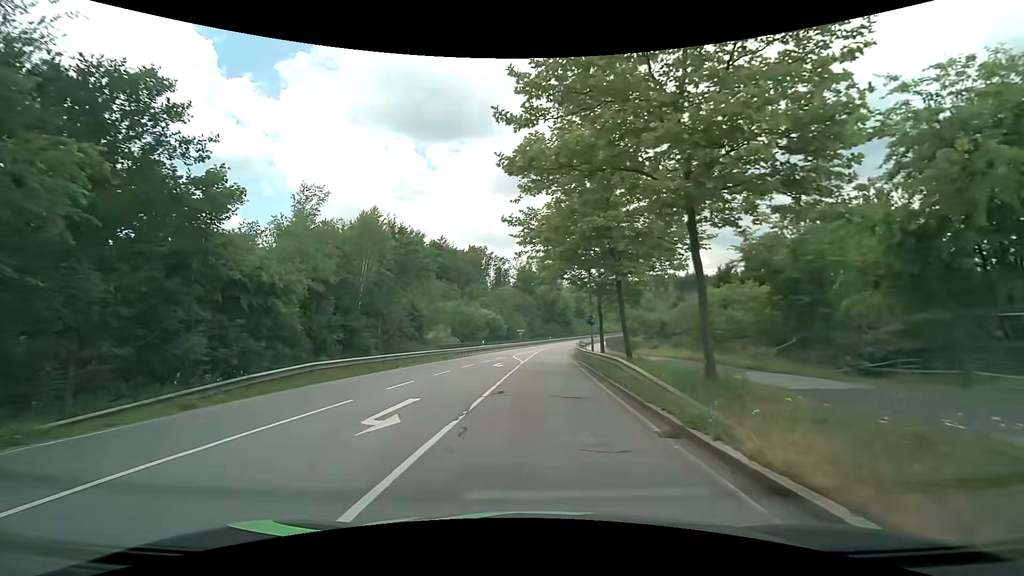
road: secondary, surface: asphalt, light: Day
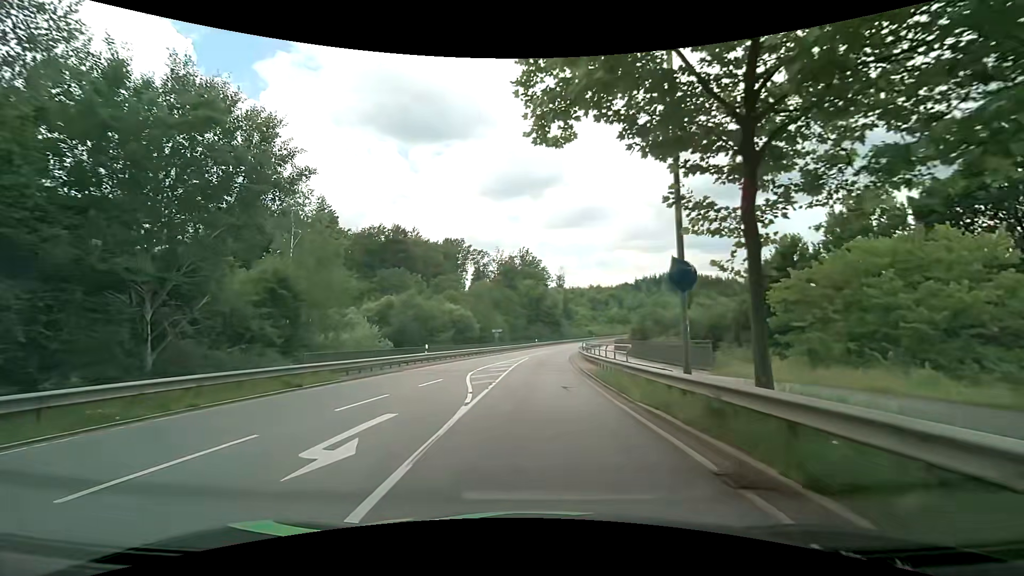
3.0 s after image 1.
(+0.4, +22.6) m; +2°
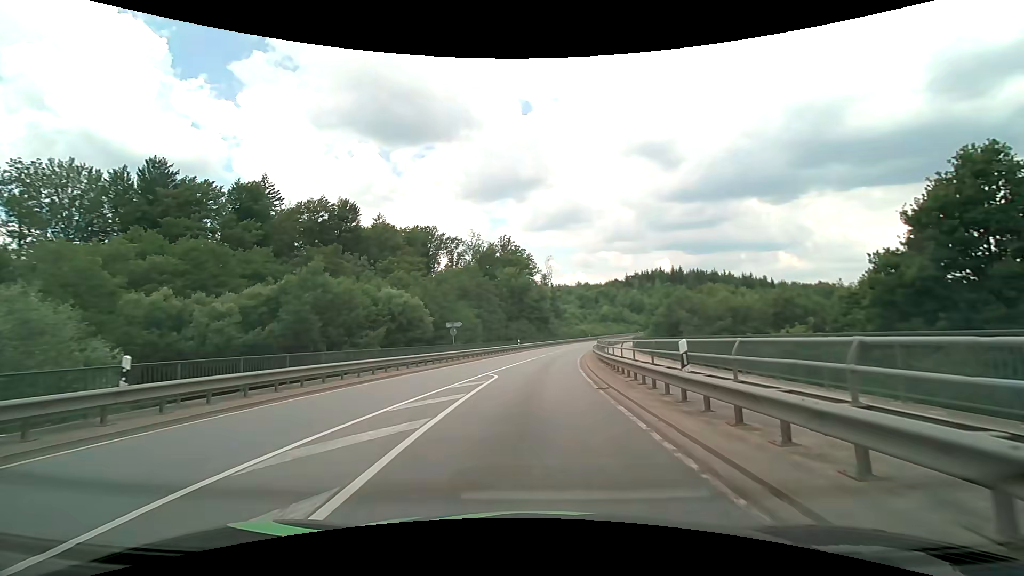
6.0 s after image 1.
(+0.5, +23.4) m; +2°
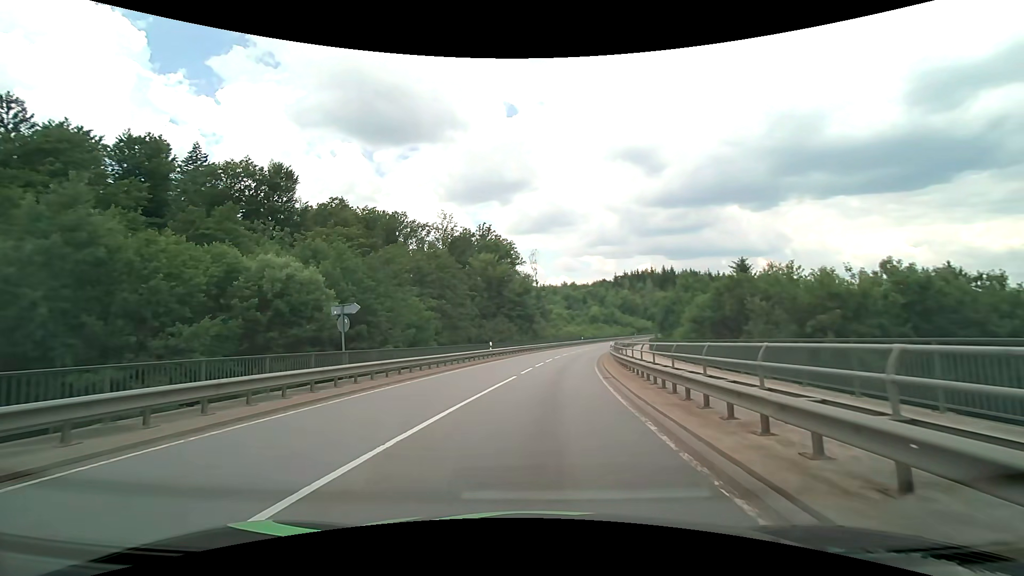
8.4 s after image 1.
(+0.2, +19.1) m; +2°
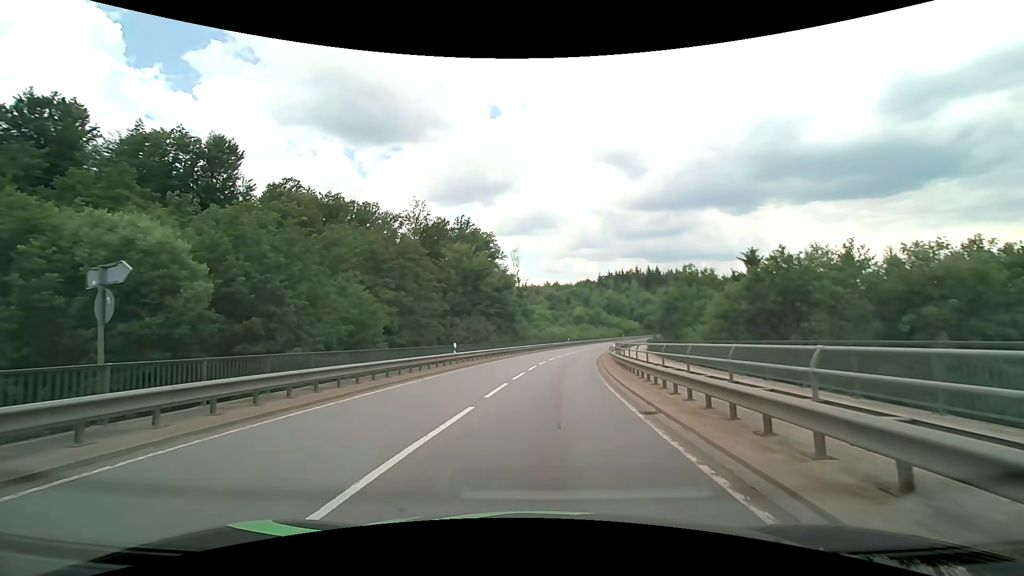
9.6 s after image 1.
(+0.1, +9.3) m; +2°
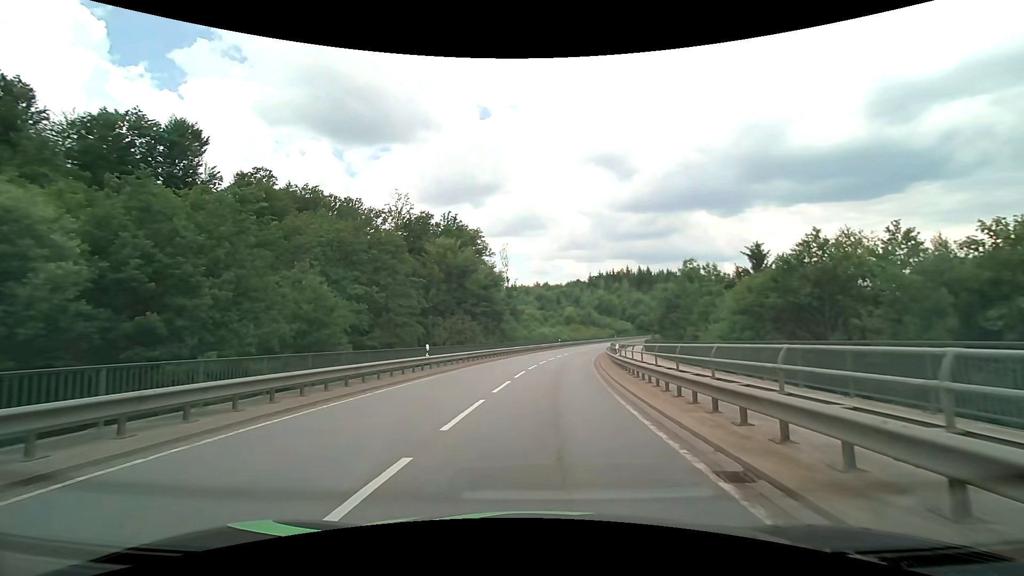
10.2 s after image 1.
(0.0, +4.6) m; +1°
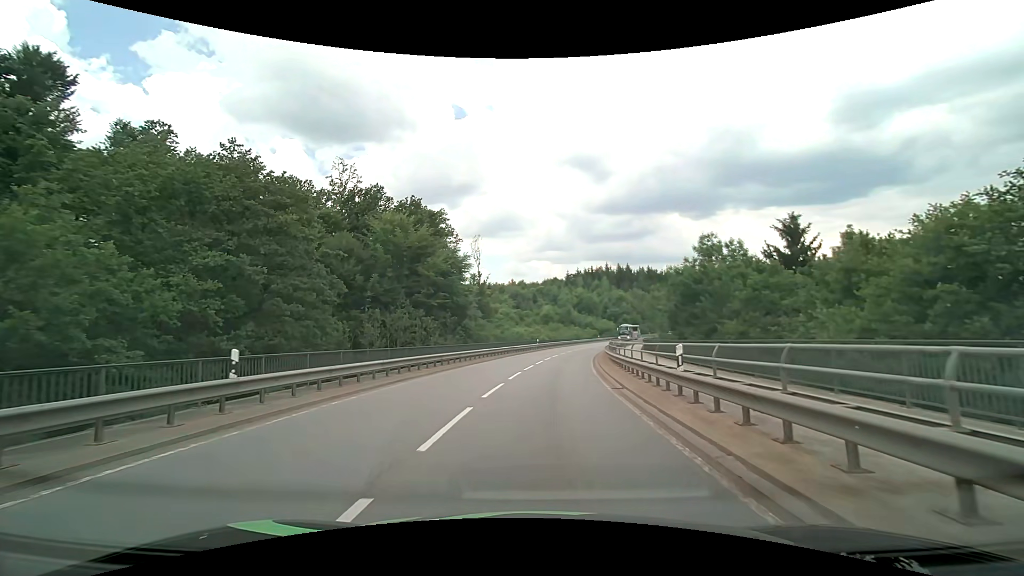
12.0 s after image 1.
(+0.4, +13.5) m; +3°
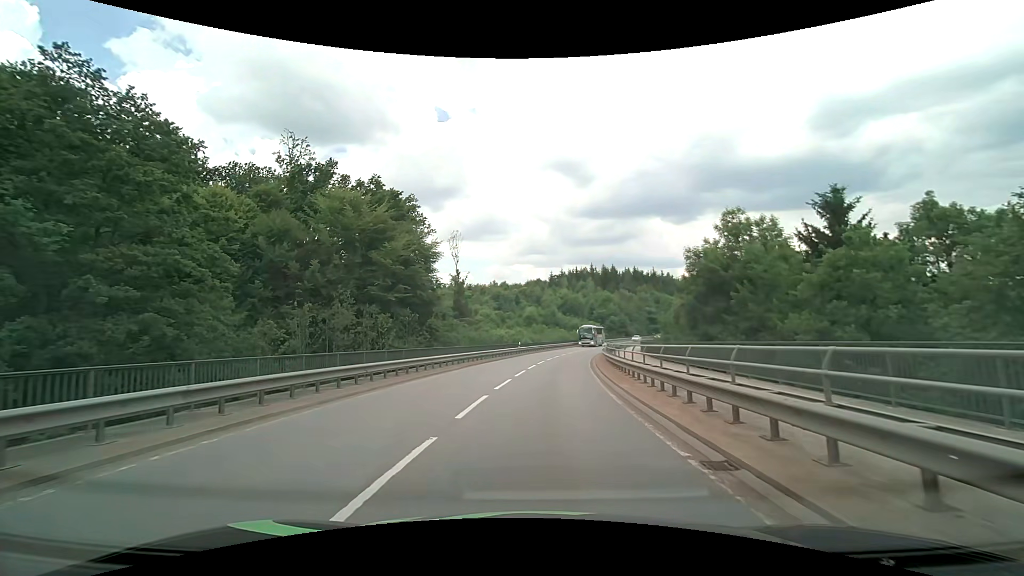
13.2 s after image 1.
(+0.1, +9.2) m; +2°
(0, +10) (+1, +20) (+2, +30) (+3, +40) (+5, +50) (+6, +60) (+9, +69) (+11, +79) (+14, +89) (+17, +98) m
